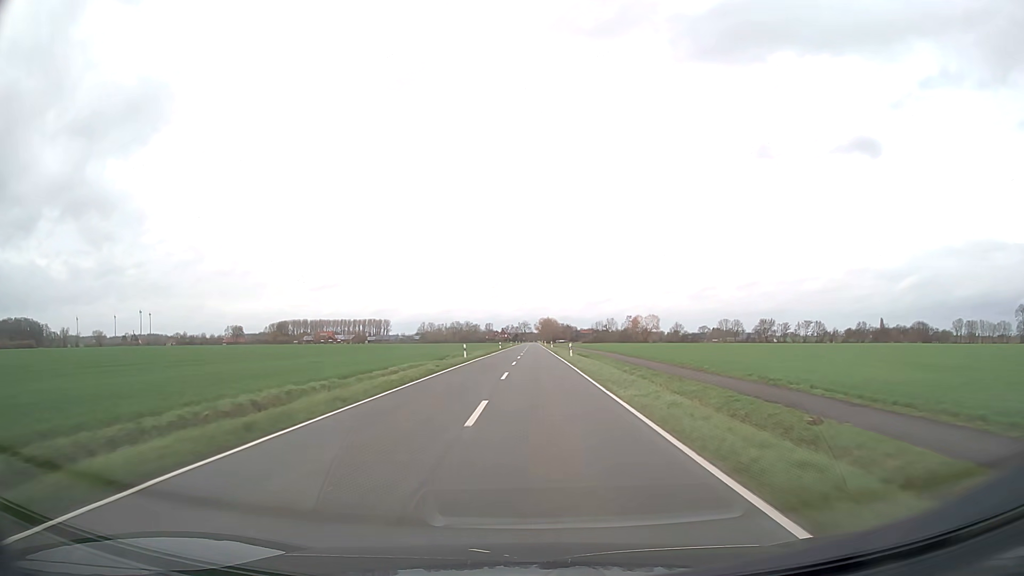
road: secondary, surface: asphalt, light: Day
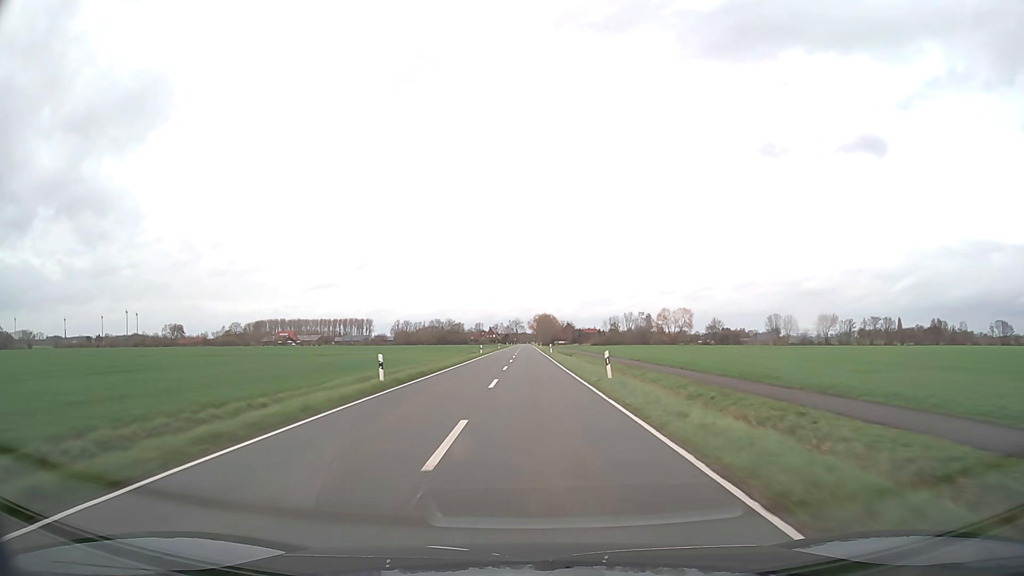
(+0.6, +75.5) m; +1°
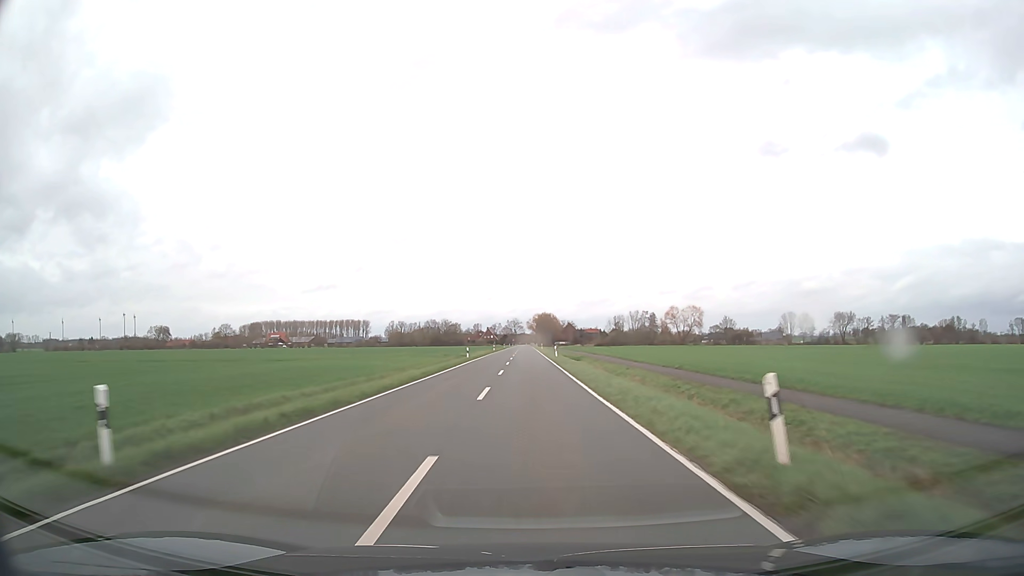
(0.0, +15.3) m; 0°
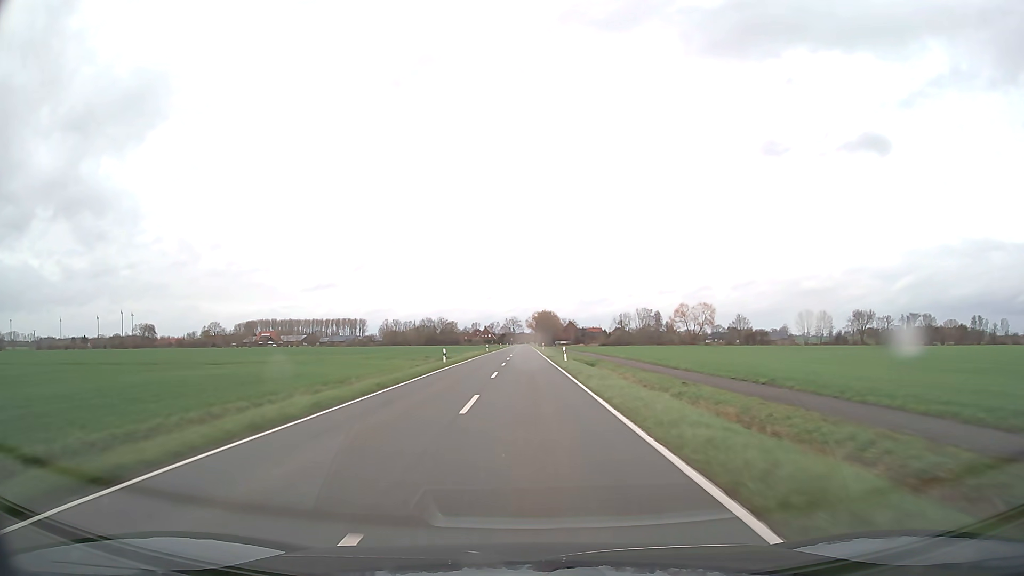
(0.0, +15.4) m; 0°
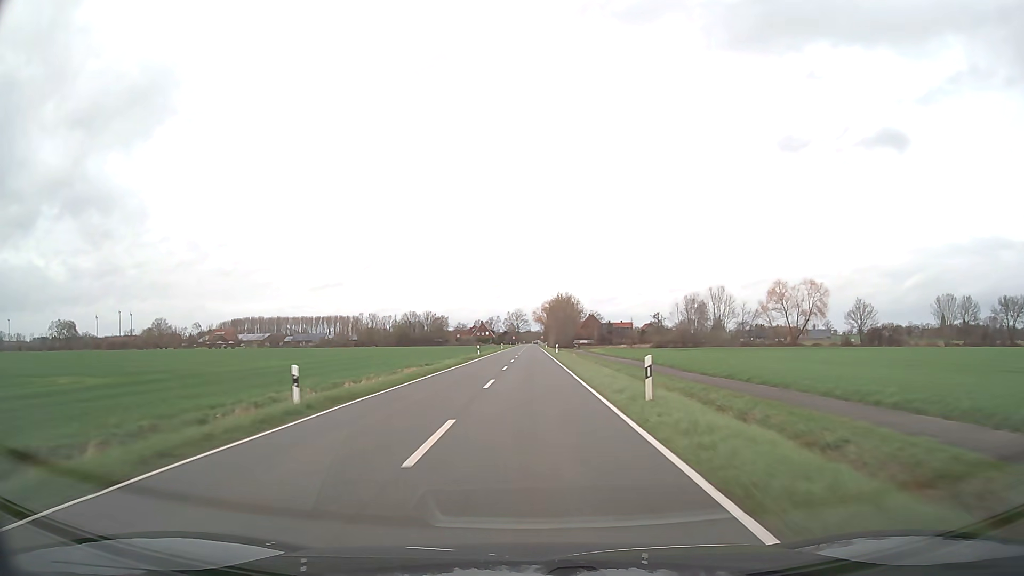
(-0.3, +77.7) m; -1°
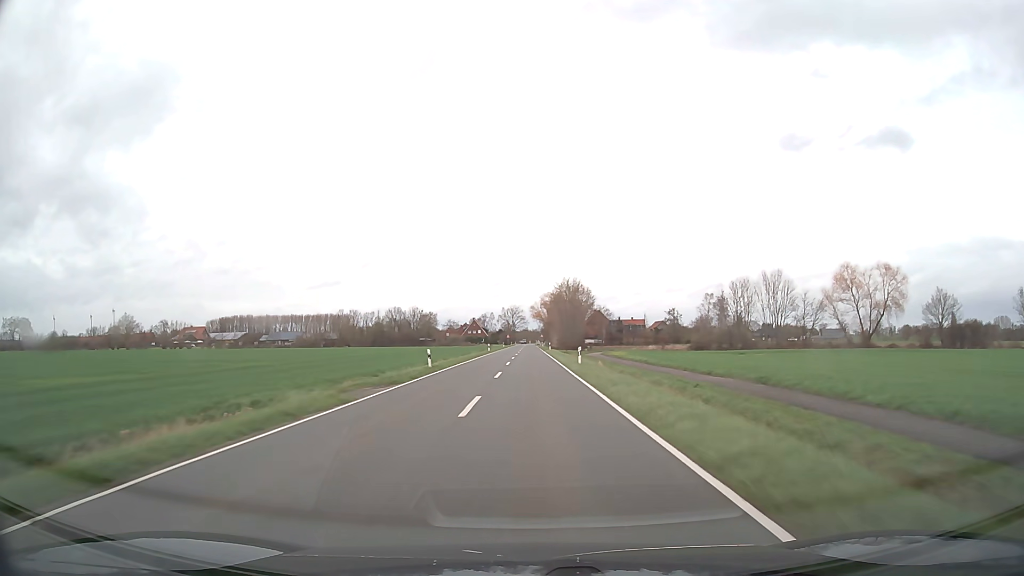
(0.0, +31.3) m; 0°
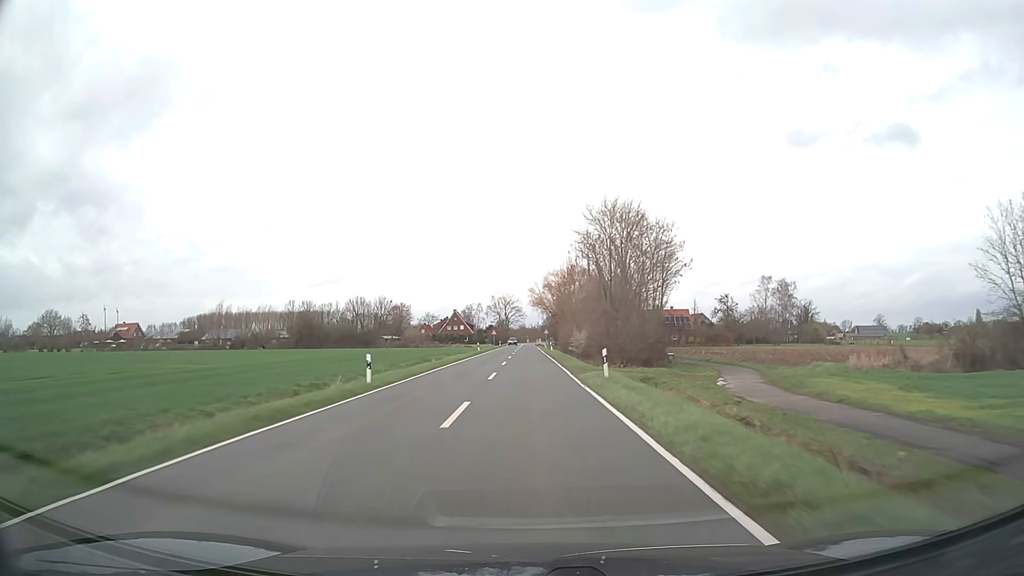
(+0.2, +62.0) m; 0°
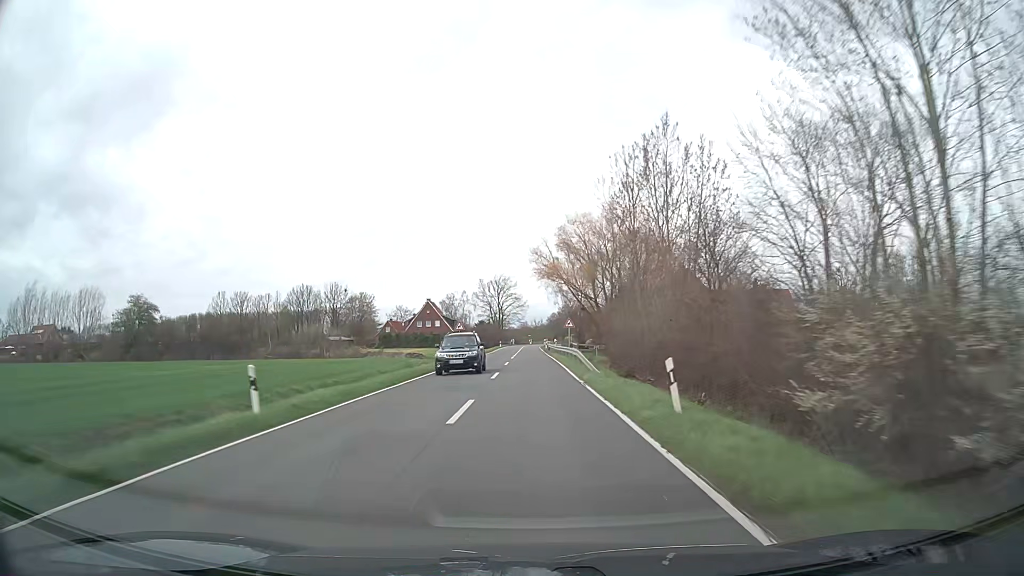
(-0.2, +59.5) m; 0°
(0, +10) (0, +20) (0, +30) (0, +40) (0, +50) (0, +60) (0, +70) (0, +80) (0, +90) (0, +100) m
